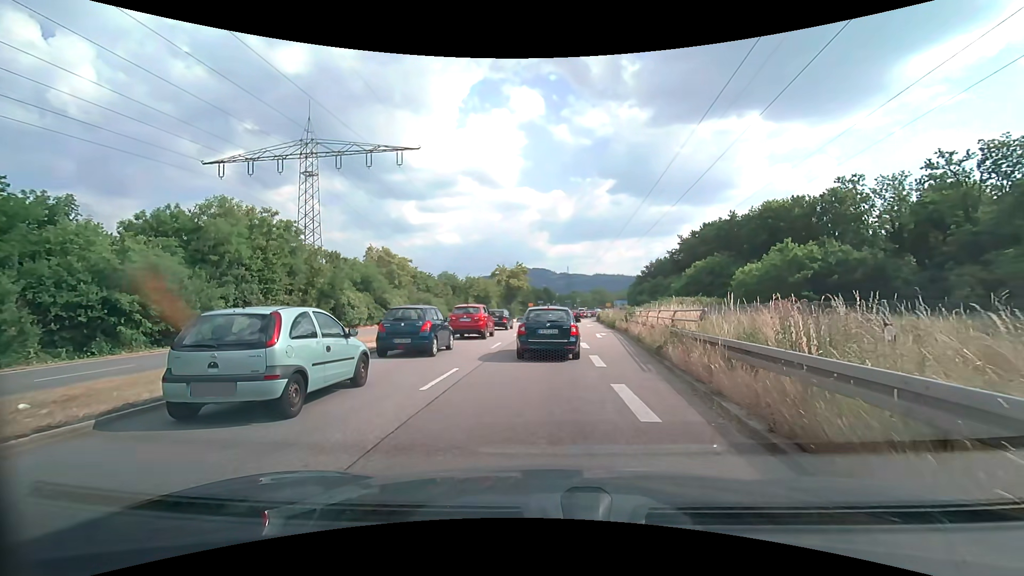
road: primary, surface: asphalt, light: Day
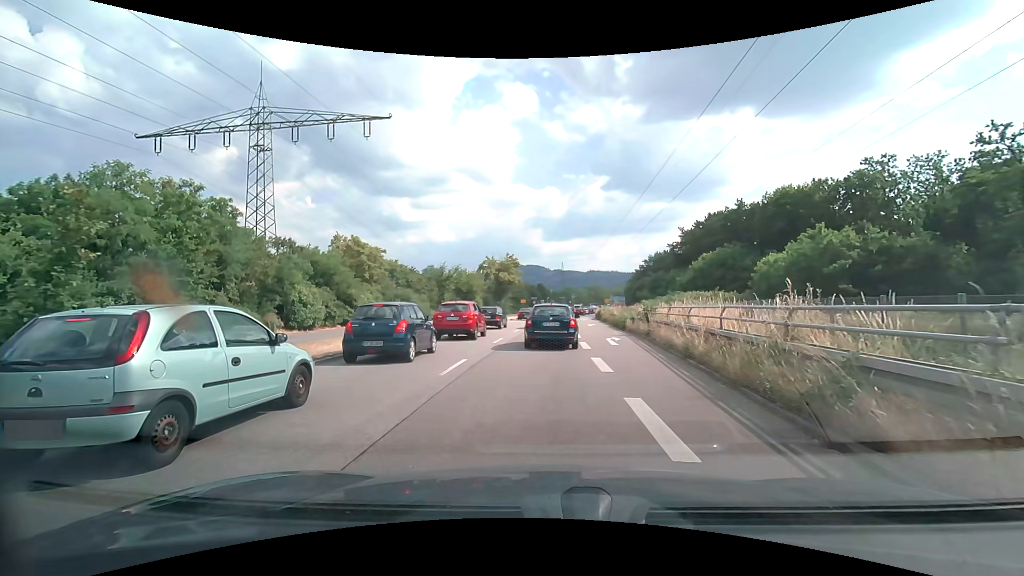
(+0.2, +7.8) m; +2°
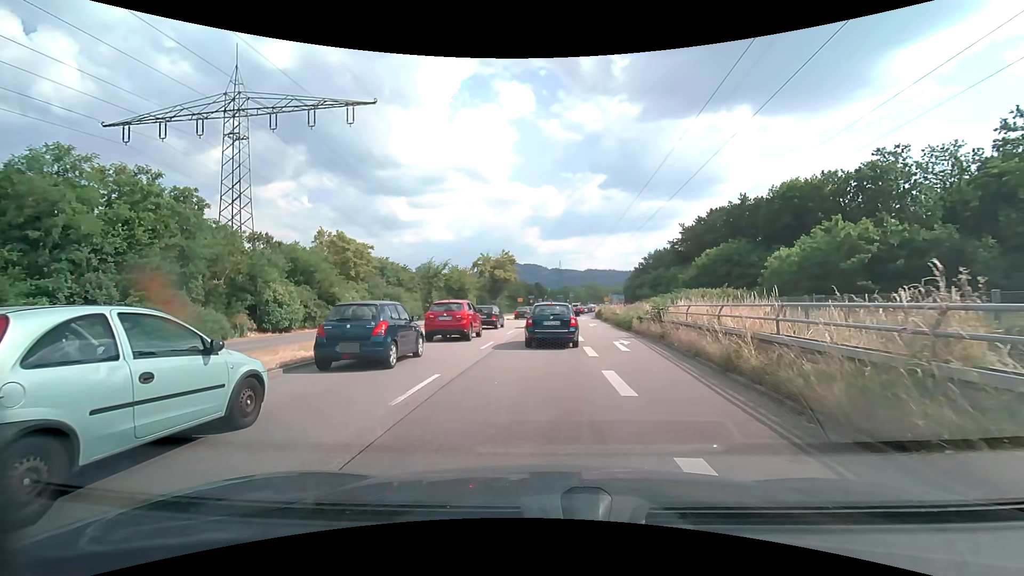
(0.0, +3.0) m; 0°
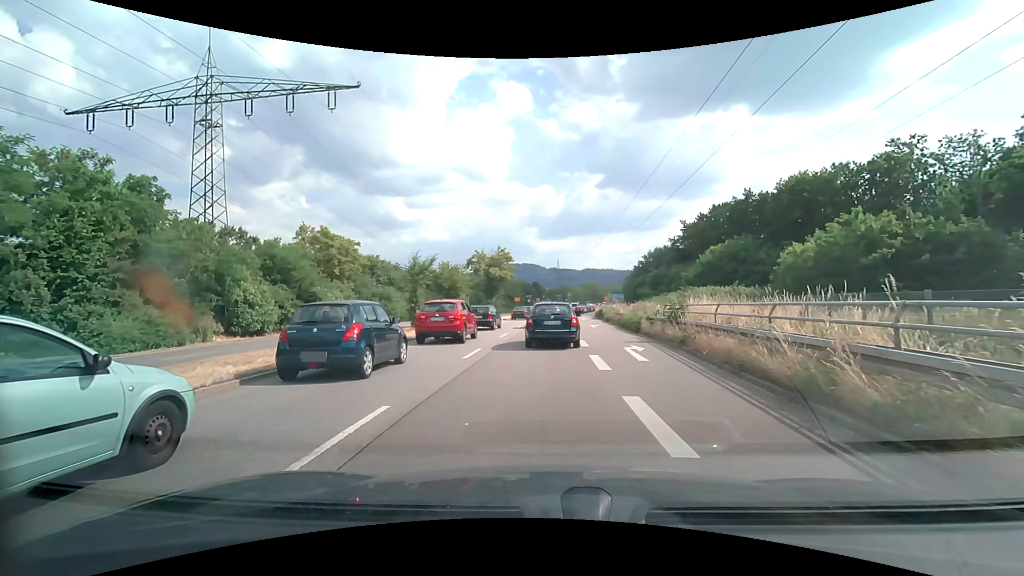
(0.0, +3.0) m; 0°
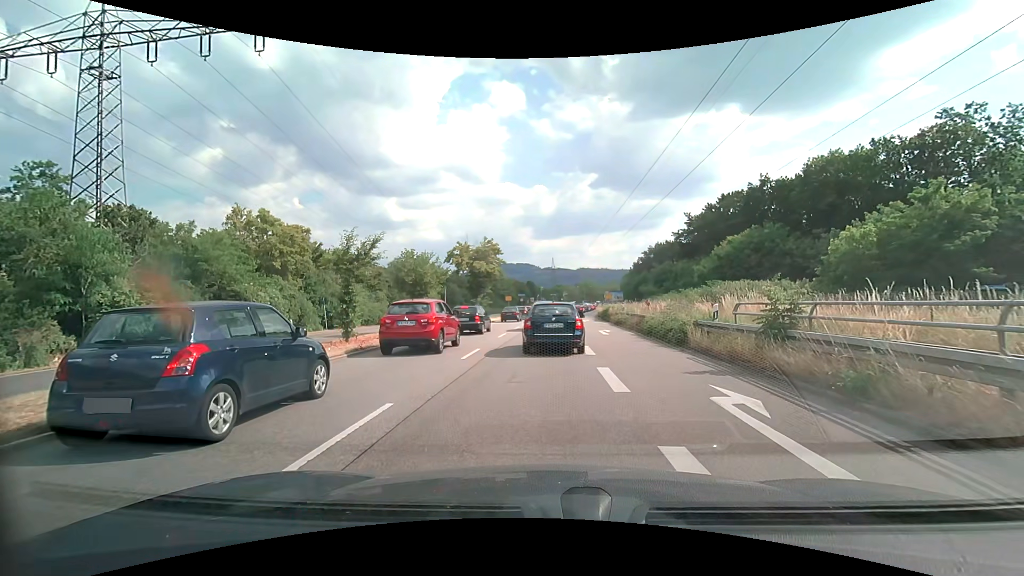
(+0.1, +8.7) m; +1°
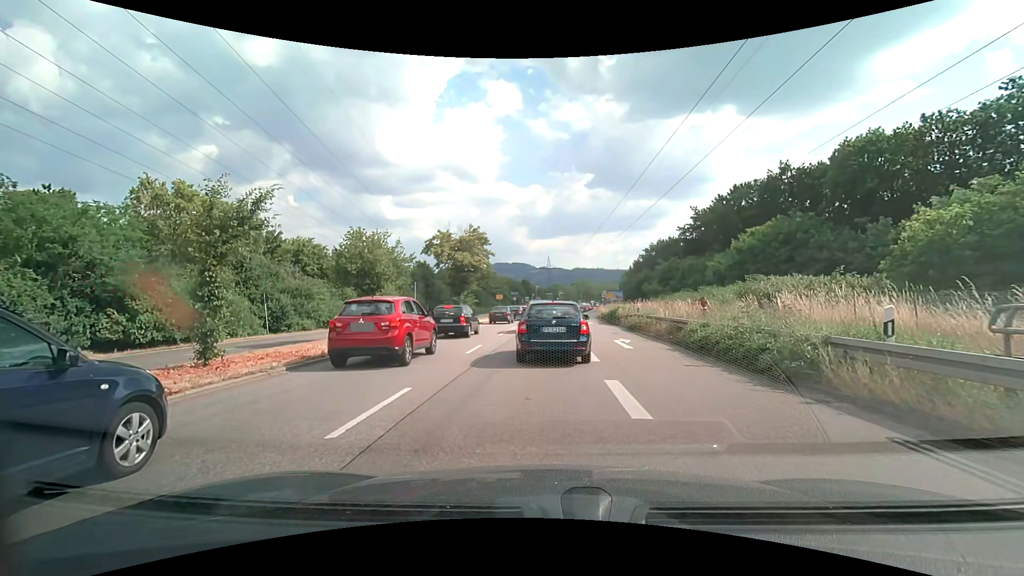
(0.0, +7.7) m; 0°
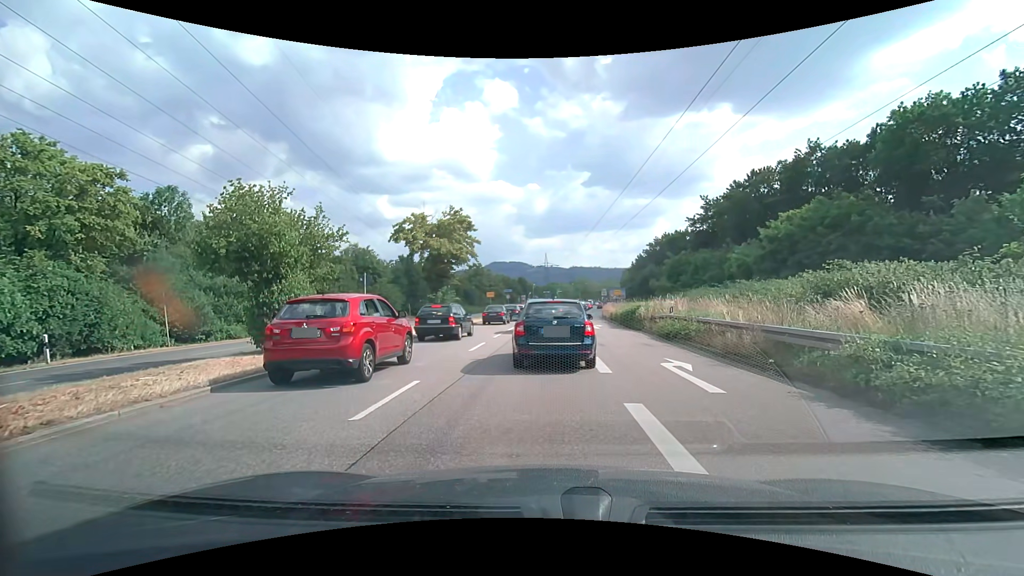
(0.0, +8.1) m; 0°
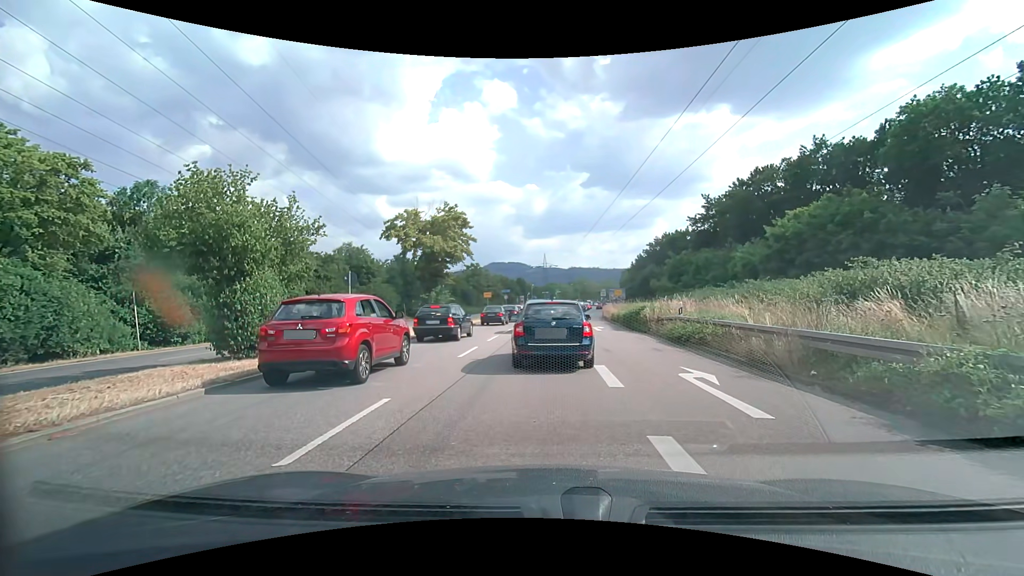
(0.0, +1.6) m; -1°
(0, +10) (0, +20) (+1, +30) (+2, +40) (+2, +50) (+4, +60) (+6, +70) (+8, +79) (+10, +89) (+12, +99) m
